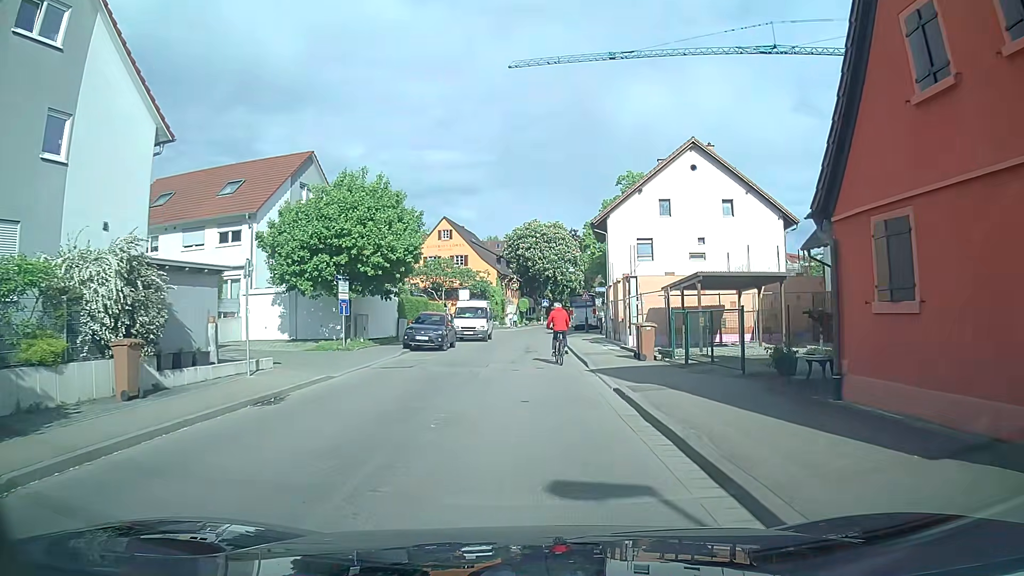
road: tertiary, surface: asphalt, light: Day
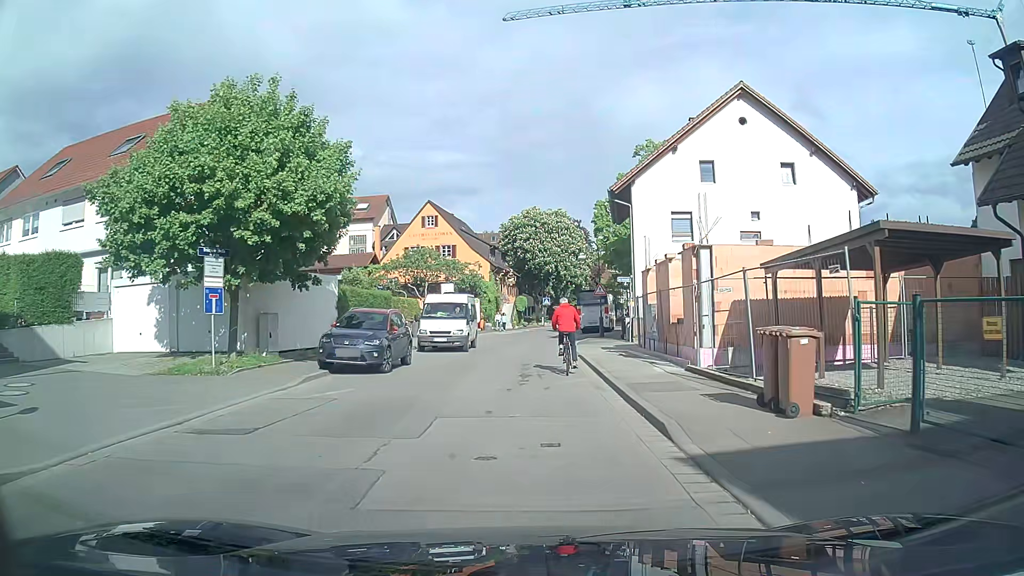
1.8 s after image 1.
(+0.2, +11.1) m; 0°
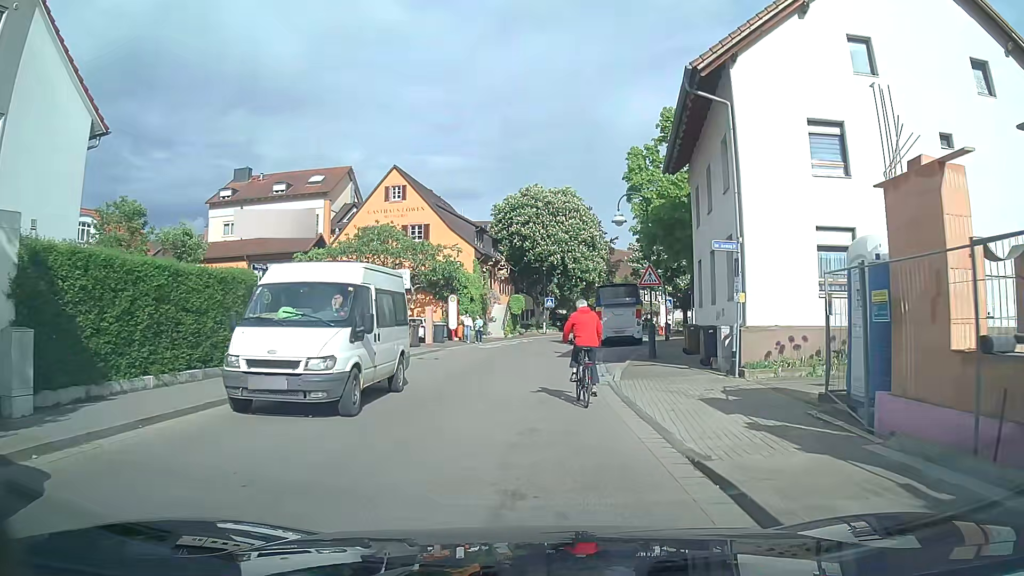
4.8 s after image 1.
(+0.1, +16.8) m; -1°
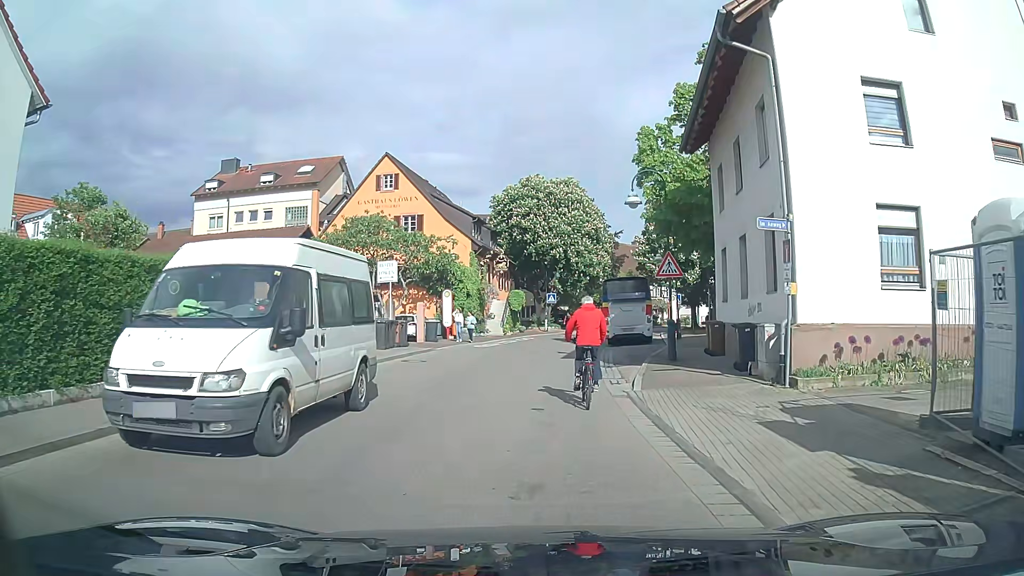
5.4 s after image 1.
(0.0, +3.0) m; +1°
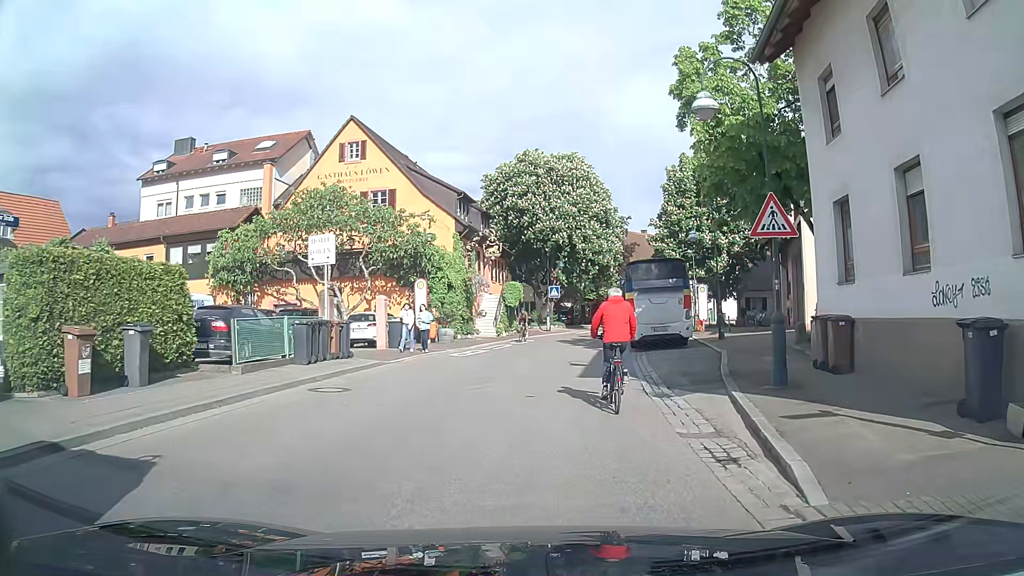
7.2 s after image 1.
(0.0, +8.7) m; -1°
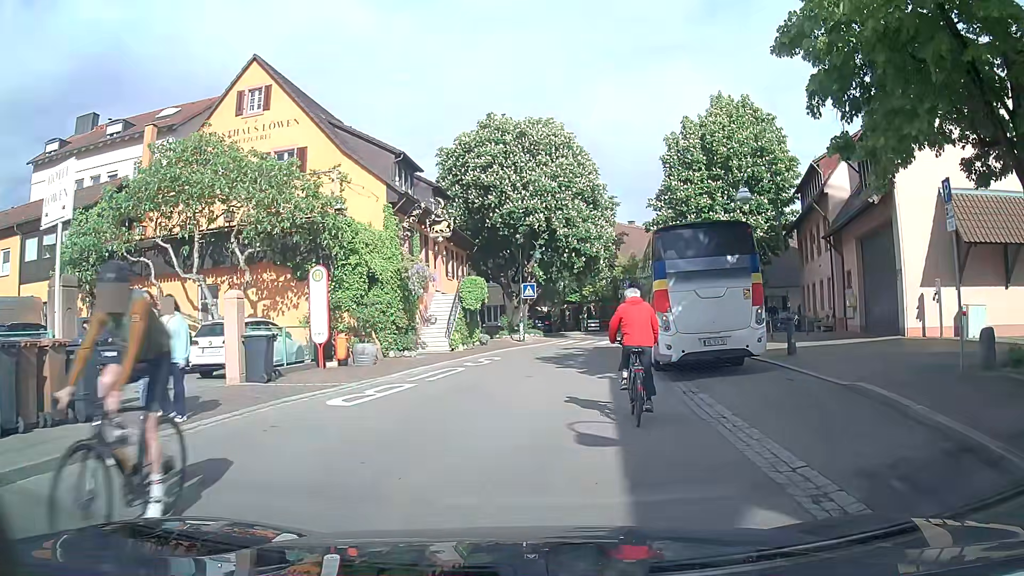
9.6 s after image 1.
(+0.4, +10.9) m; +3°
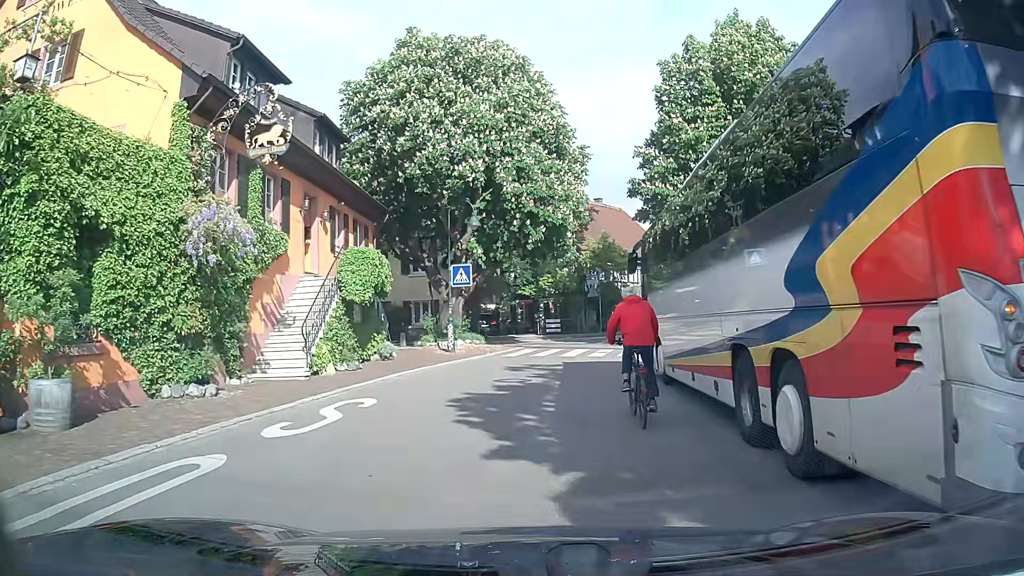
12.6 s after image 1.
(+0.3, +12.6) m; +4°
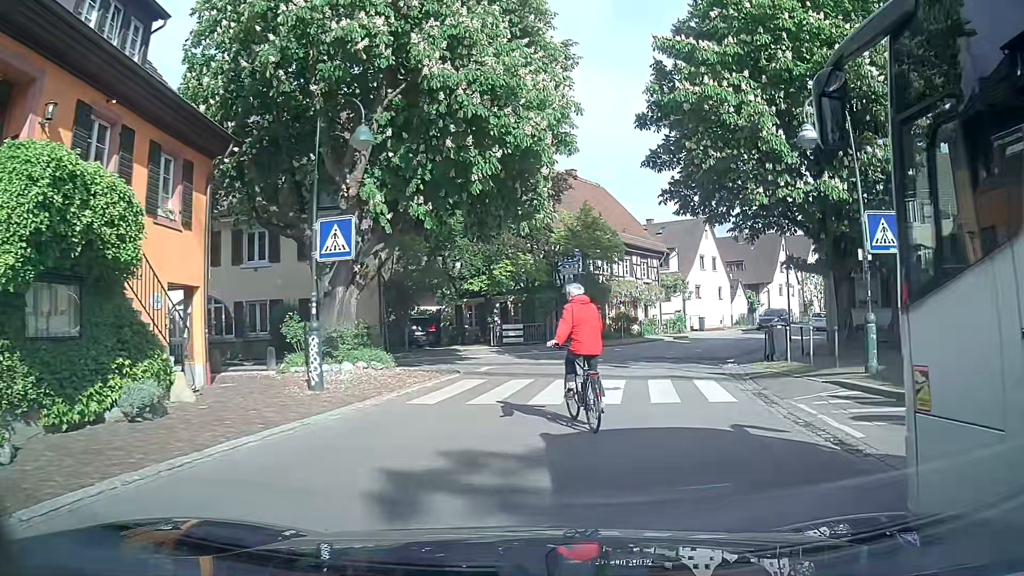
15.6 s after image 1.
(+0.2, +12.5) m; +3°
(+1, +10) (+3, +20) (+7, +29) (+12, +38) (+17, +47) (+22, +55) (+29, +62) (+36, +69) (+43, +76) (+51, +82) m
